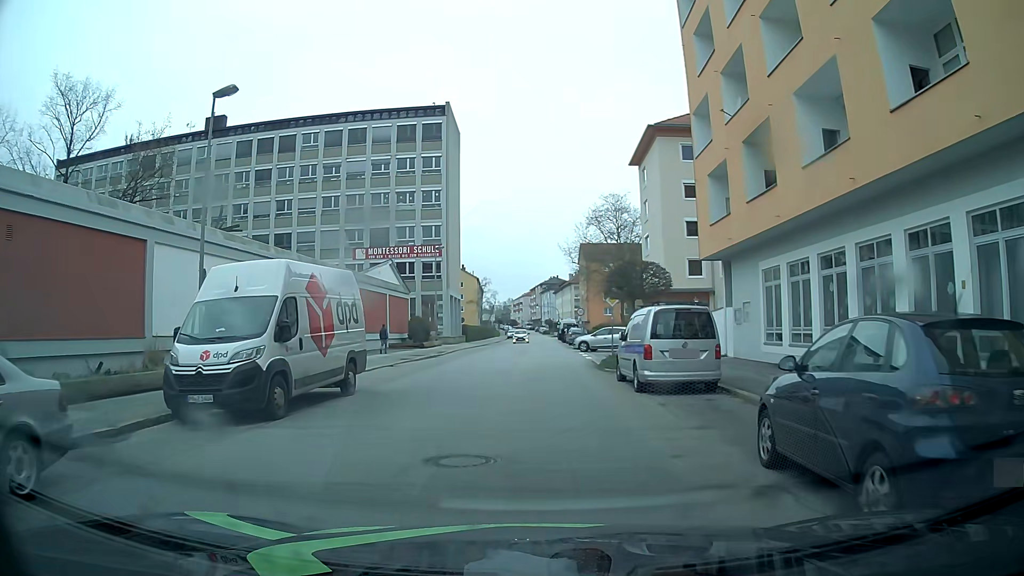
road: tertiary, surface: asphalt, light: Day
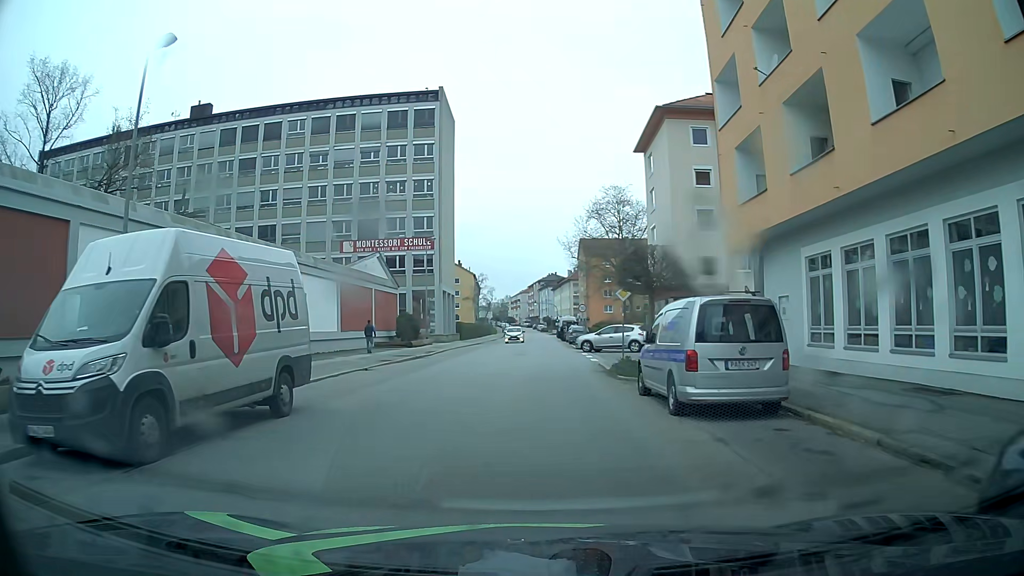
(0.0, +4.0) m; 0°
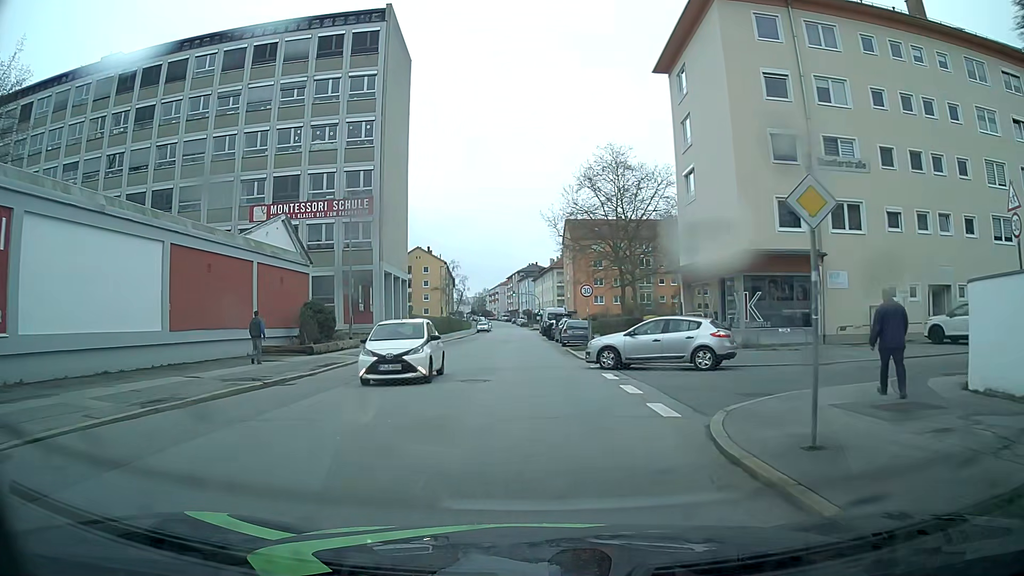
(+0.3, +17.6) m; +3°
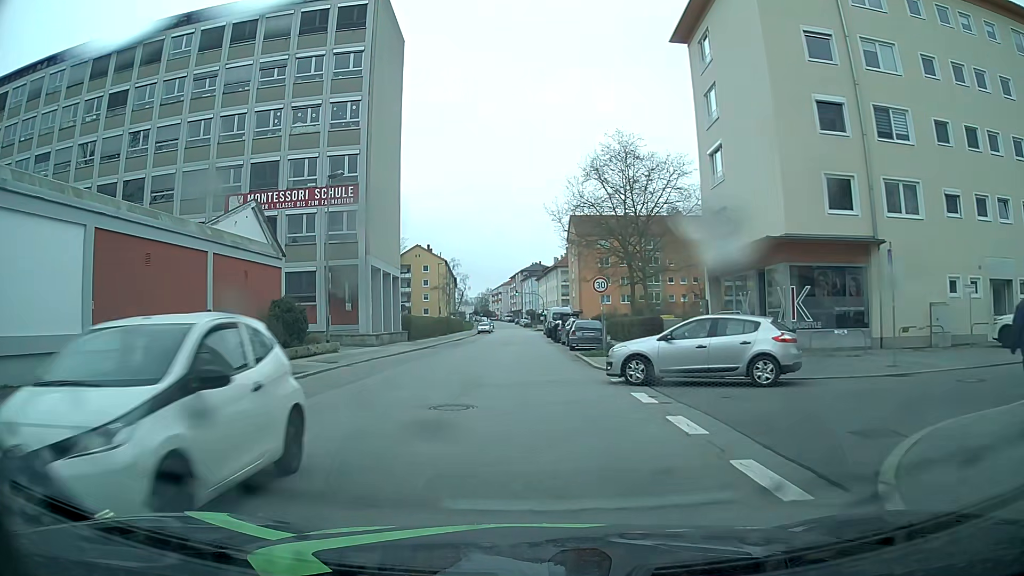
(0.0, +4.6) m; -1°
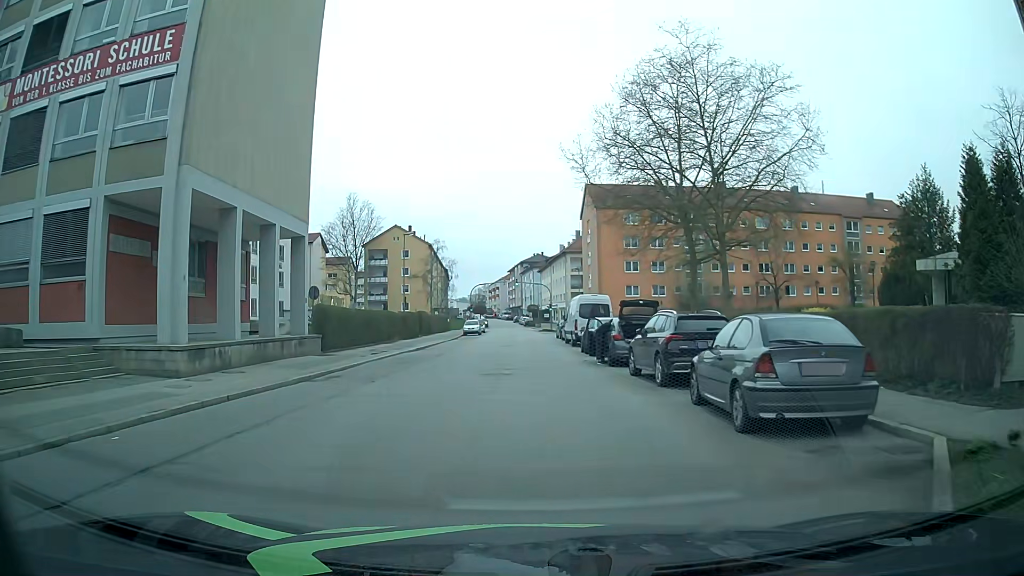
(-0.6, +23.9) m; +1°
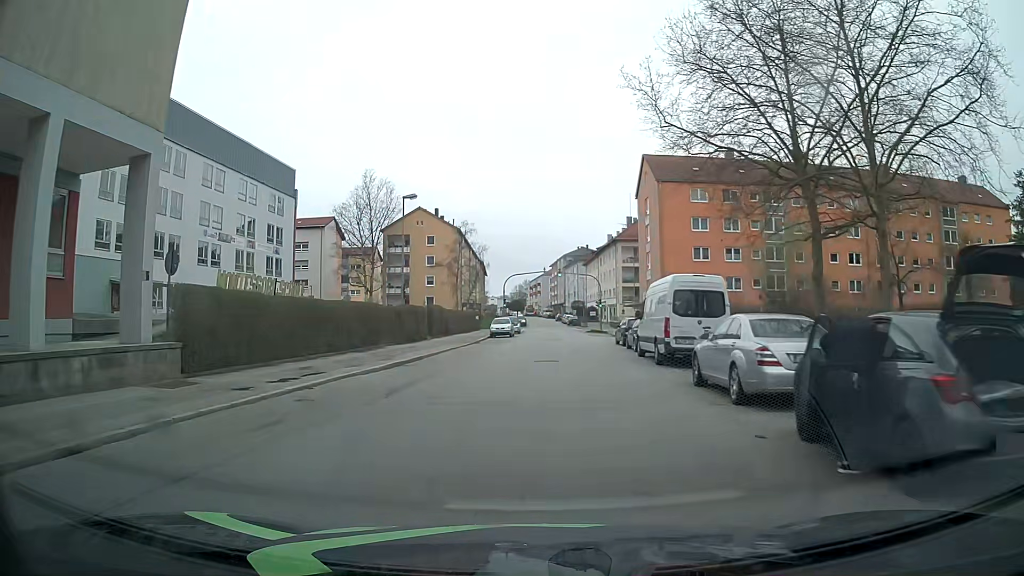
(-0.5, +15.0) m; -3°
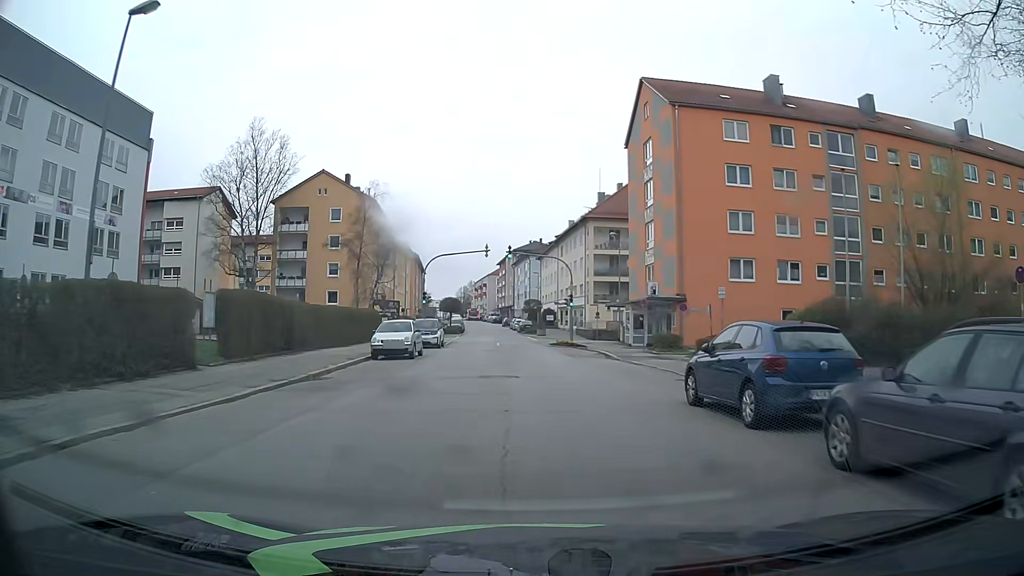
(+0.3, +25.0) m; +3°
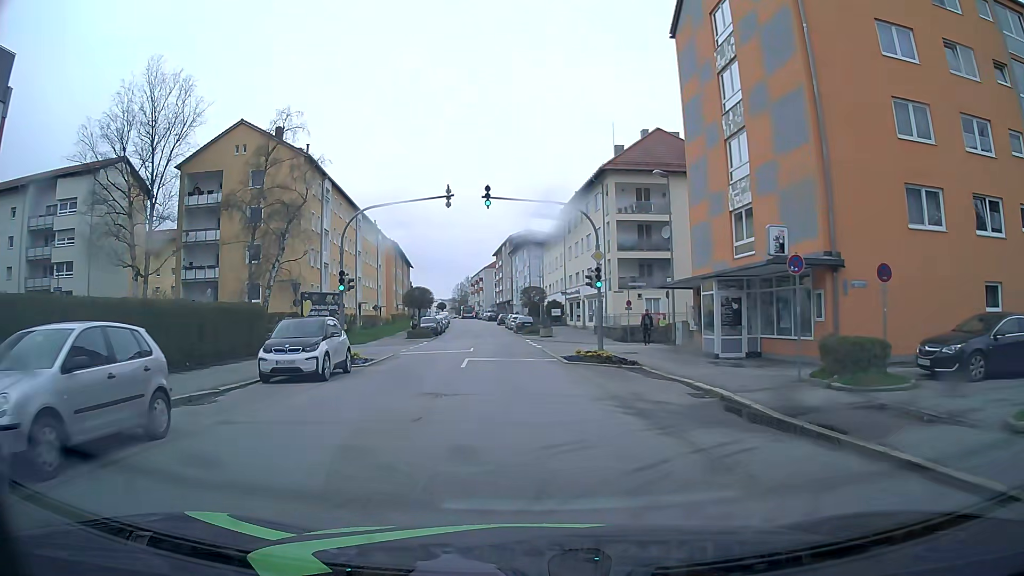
(+0.4, +20.1) m; +2°
